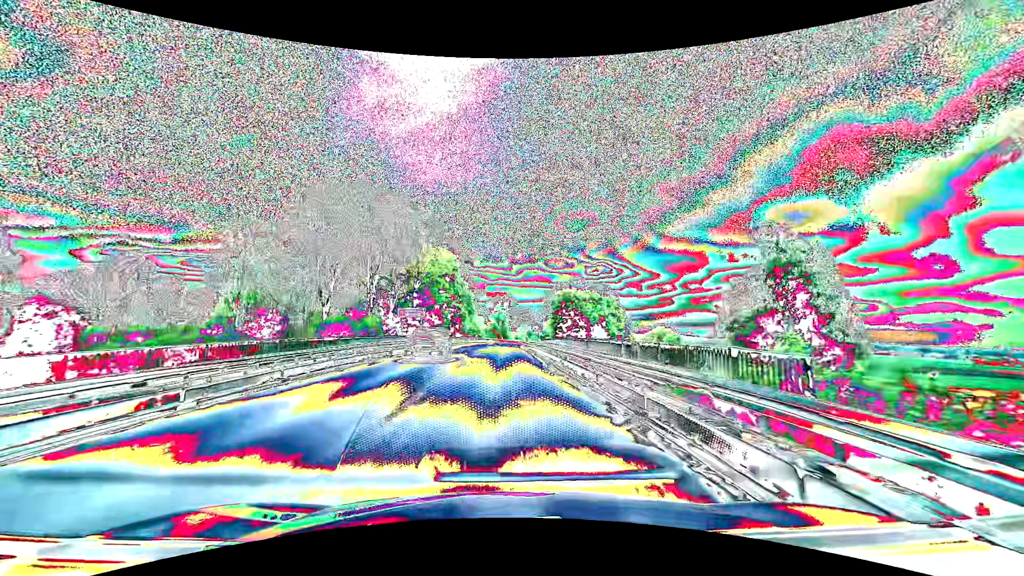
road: primary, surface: asphalt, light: Day
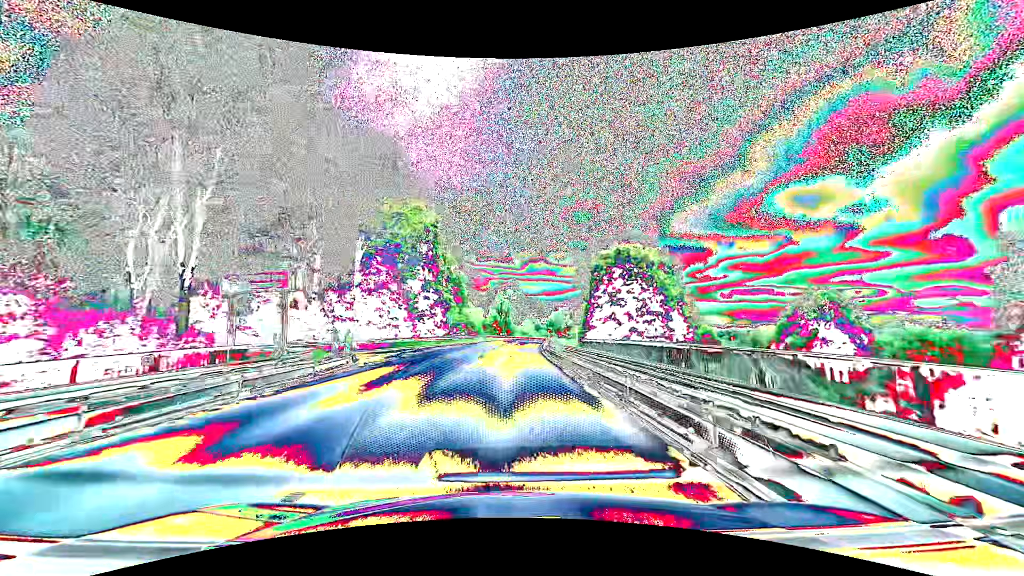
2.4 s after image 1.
(-0.3, +30.8) m; -1°
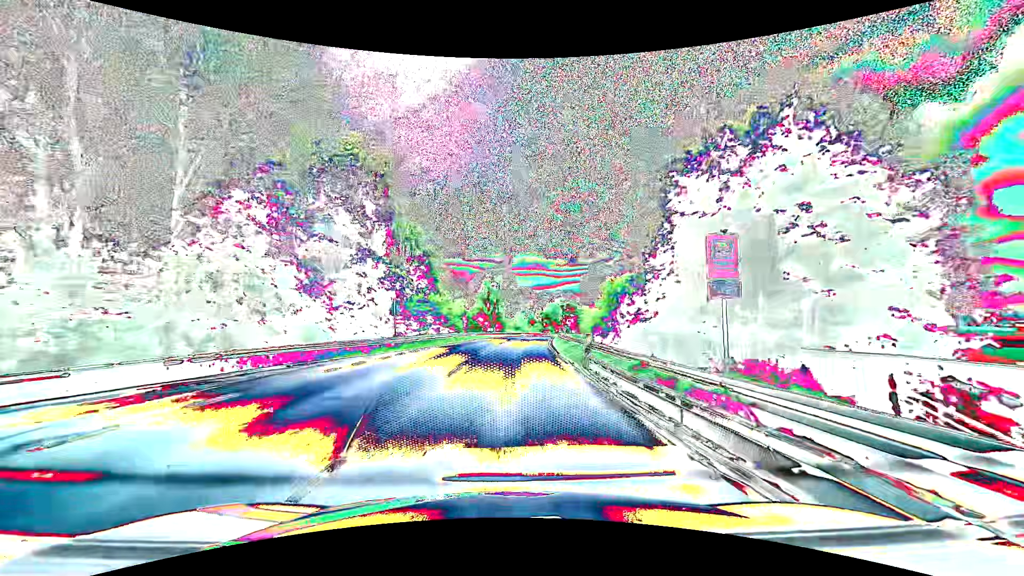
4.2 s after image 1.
(+0.2, +23.2) m; +1°
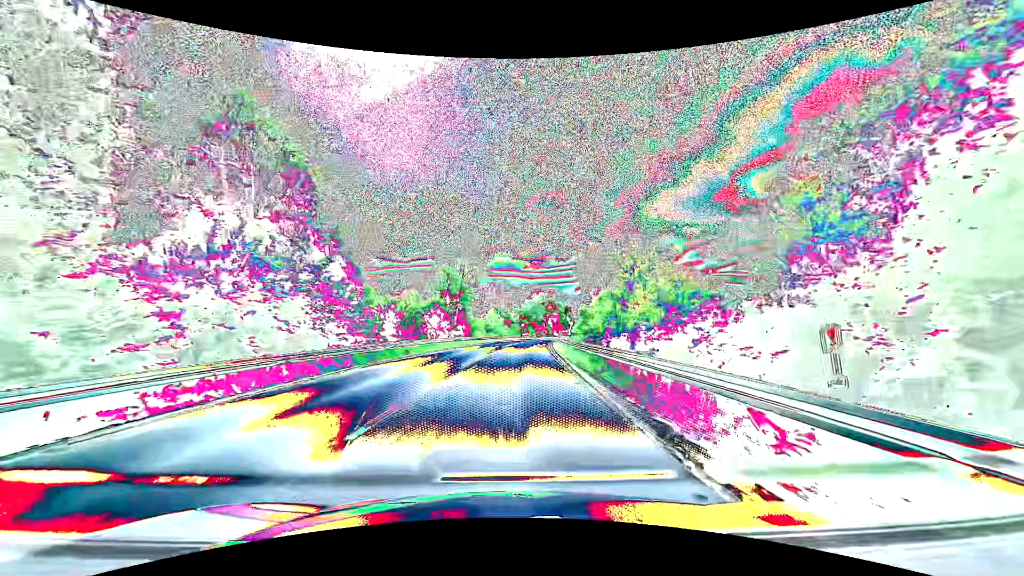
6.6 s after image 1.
(+0.7, +30.9) m; +3°
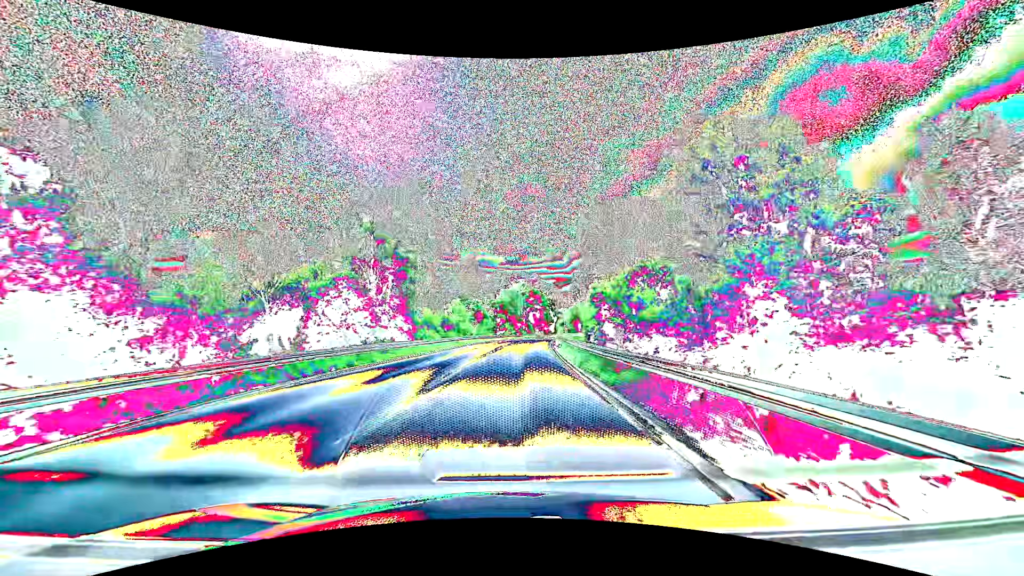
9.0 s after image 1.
(+0.5, +30.8) m; +2°
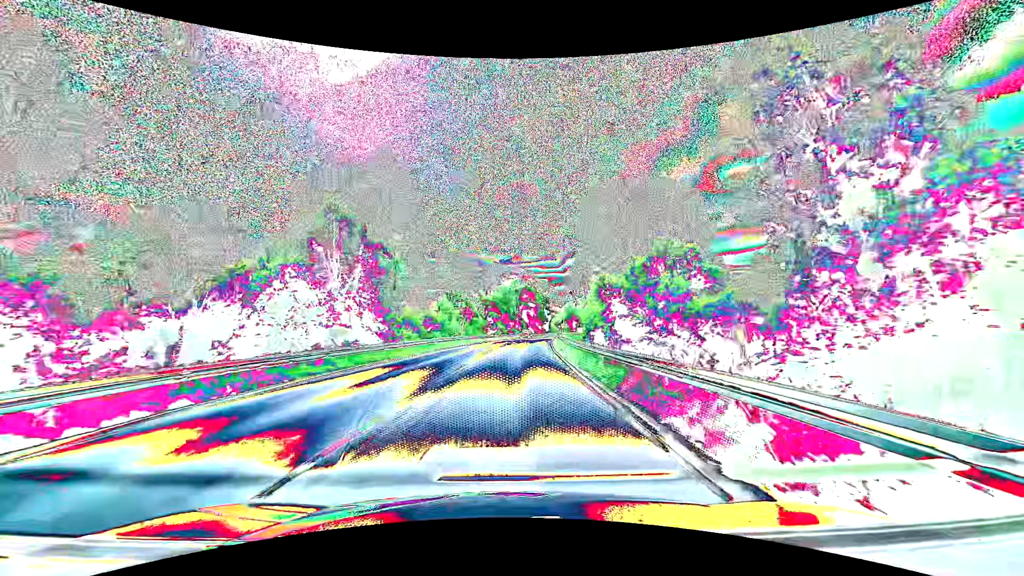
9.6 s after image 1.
(+0.1, +7.8) m; +1°
